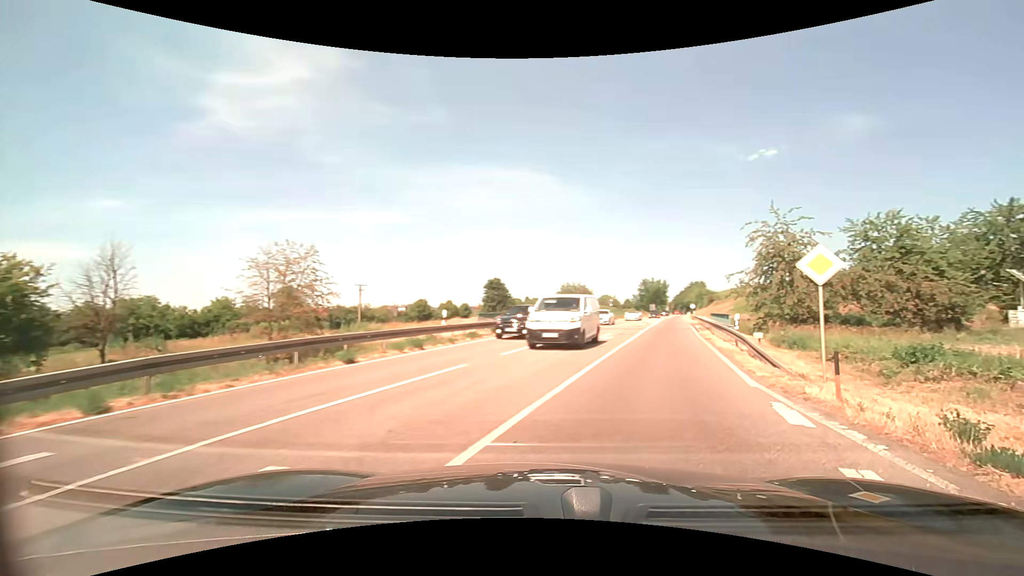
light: Day
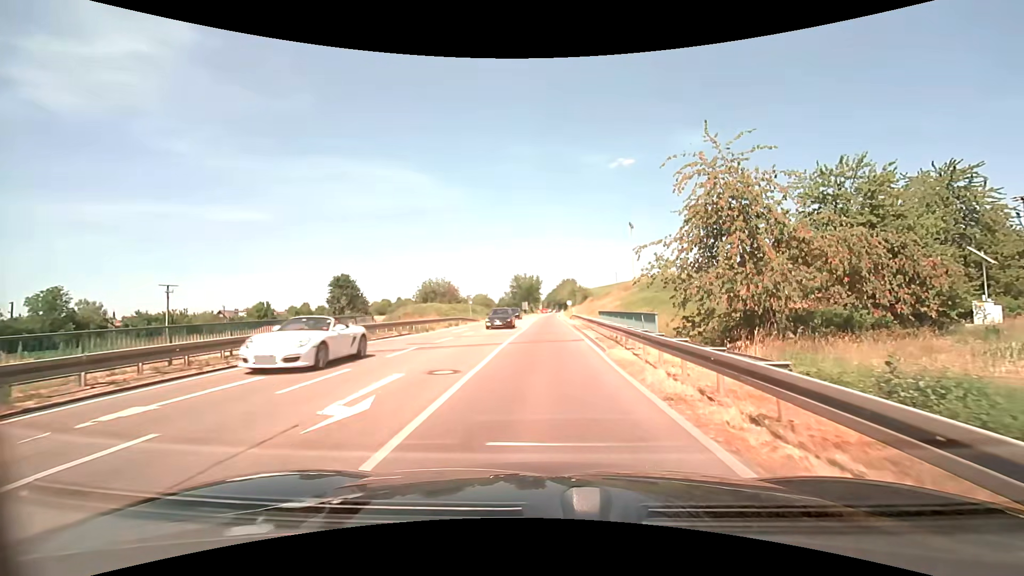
(+3.3, +18.0) m; +12°
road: primary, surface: asphalt
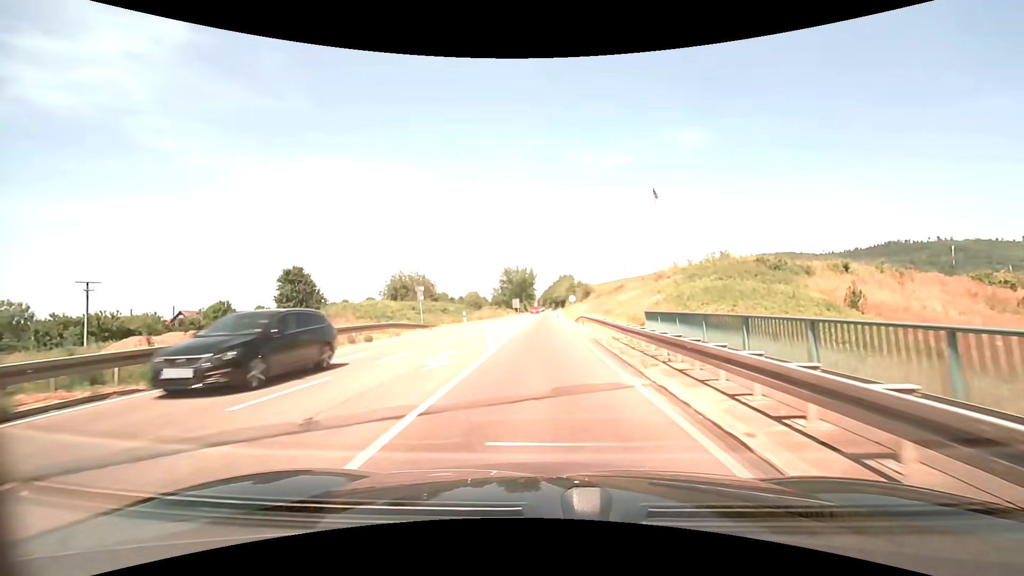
(+0.2, +19.7) m; +1°
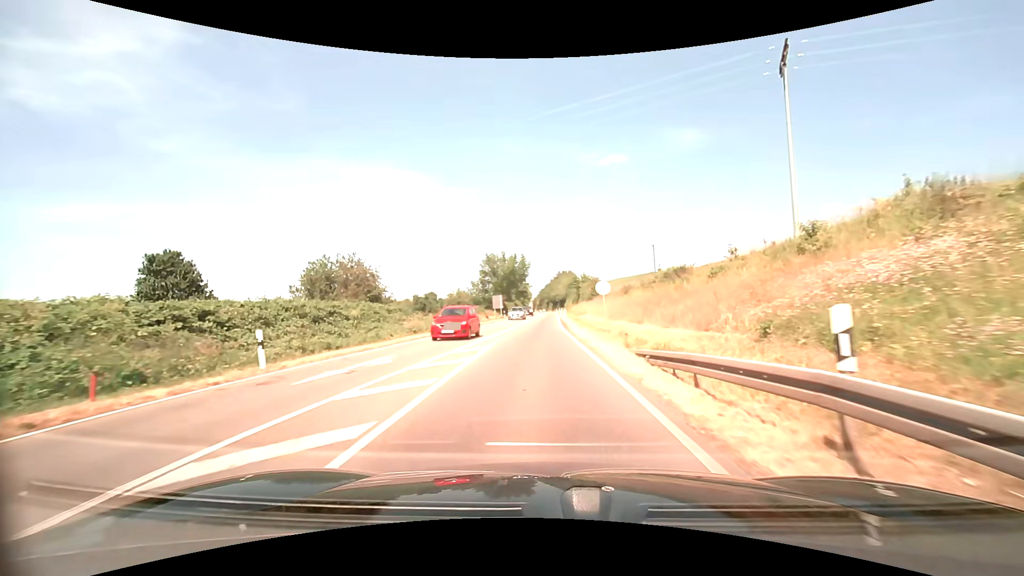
(0.0, +30.7) m; 0°
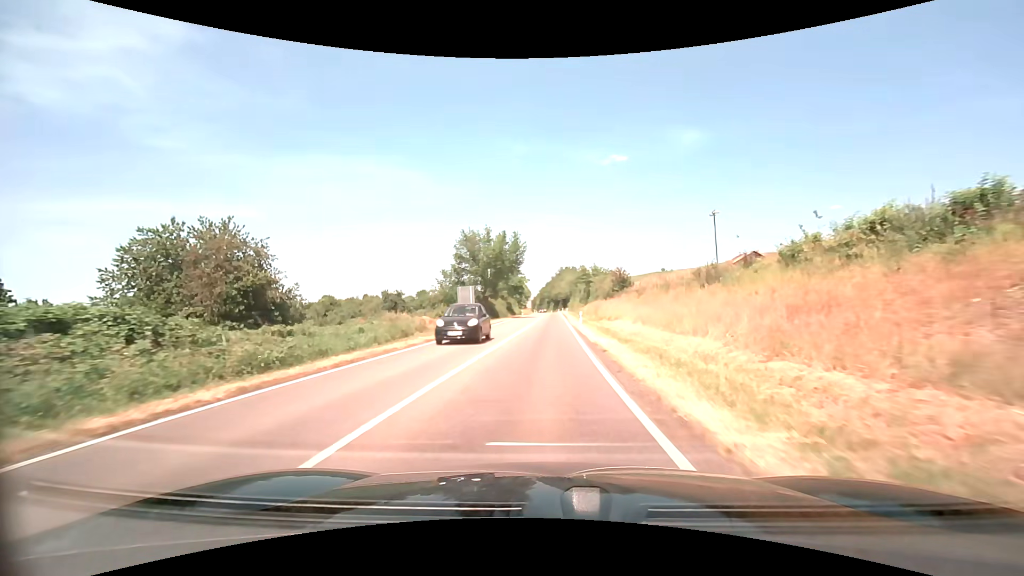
(-0.1, +25.6) m; 0°
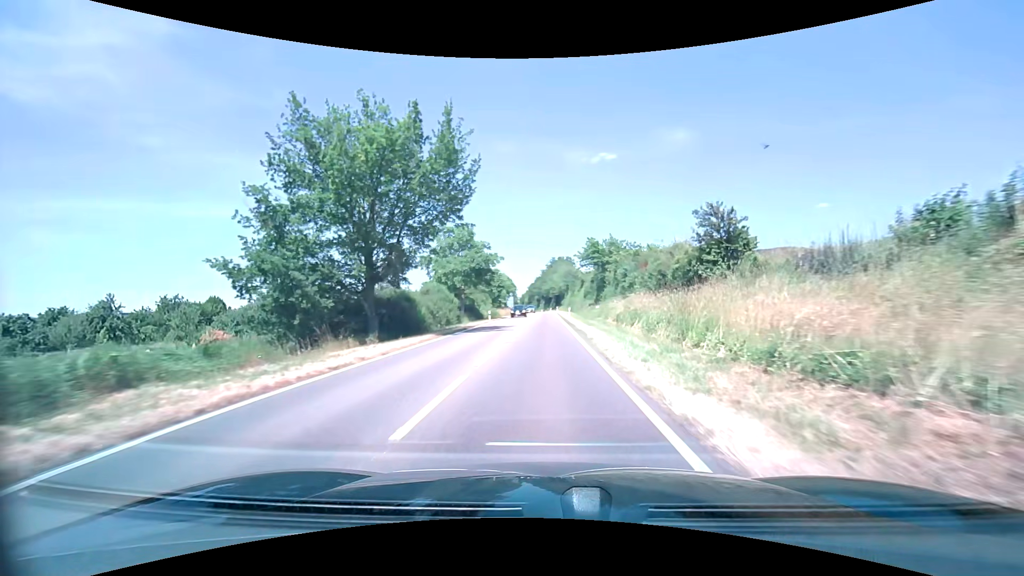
(+0.5, +38.3) m; +1°
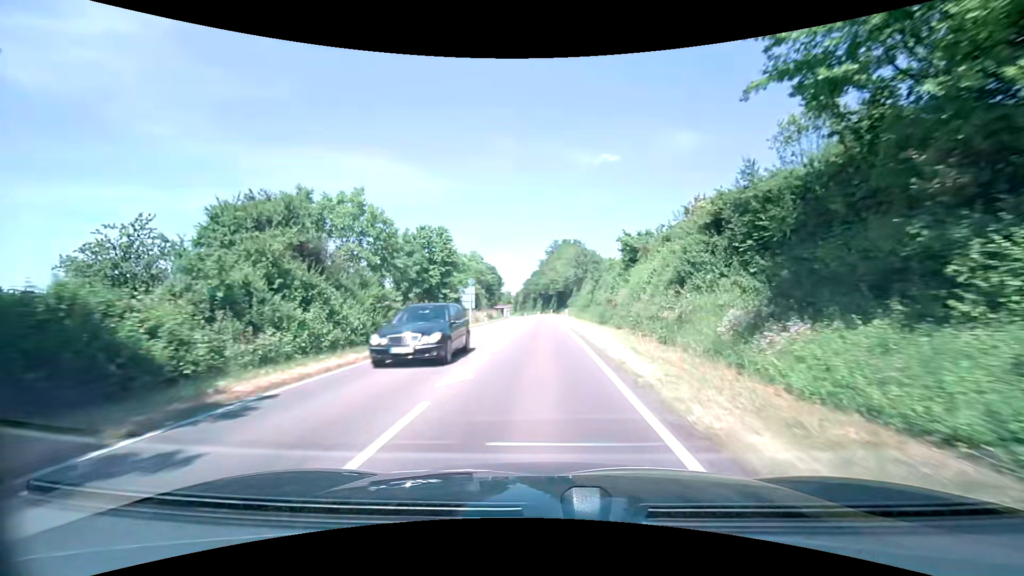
(+0.1, +51.2) m; 0°
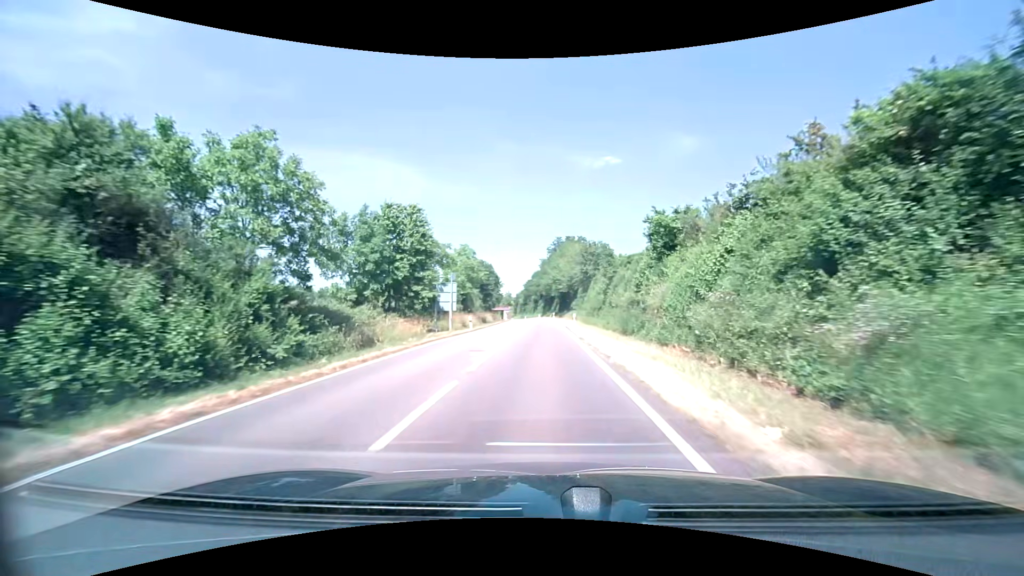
(0.0, +10.5) m; 0°
(0, +10) (0, +20) (0, +30) (0, +40) (0, +50) (0, +60) (-1, +70) (-1, +80) (-1, +90) (-1, +100) m
